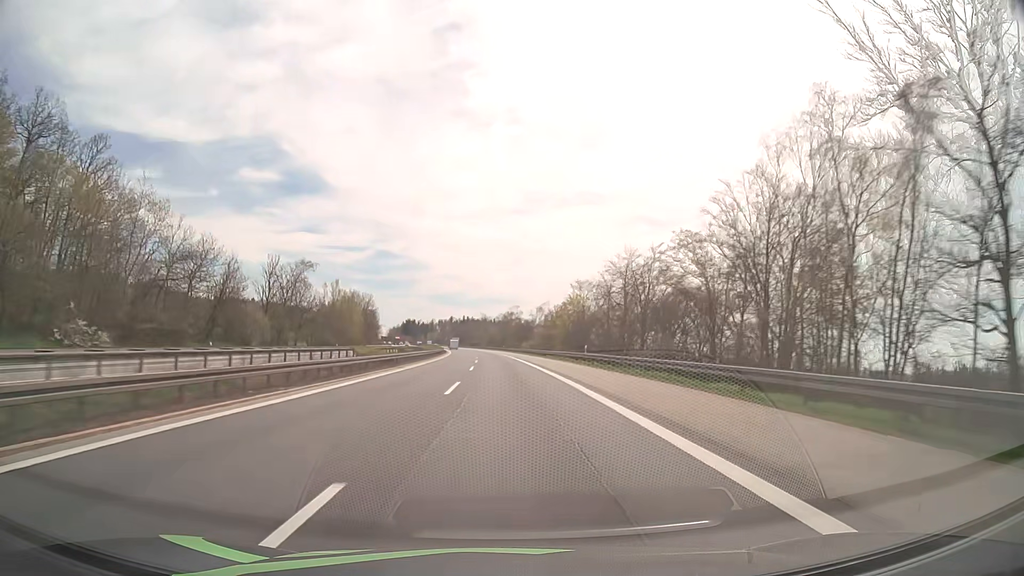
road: motorway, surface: asphalt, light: Day
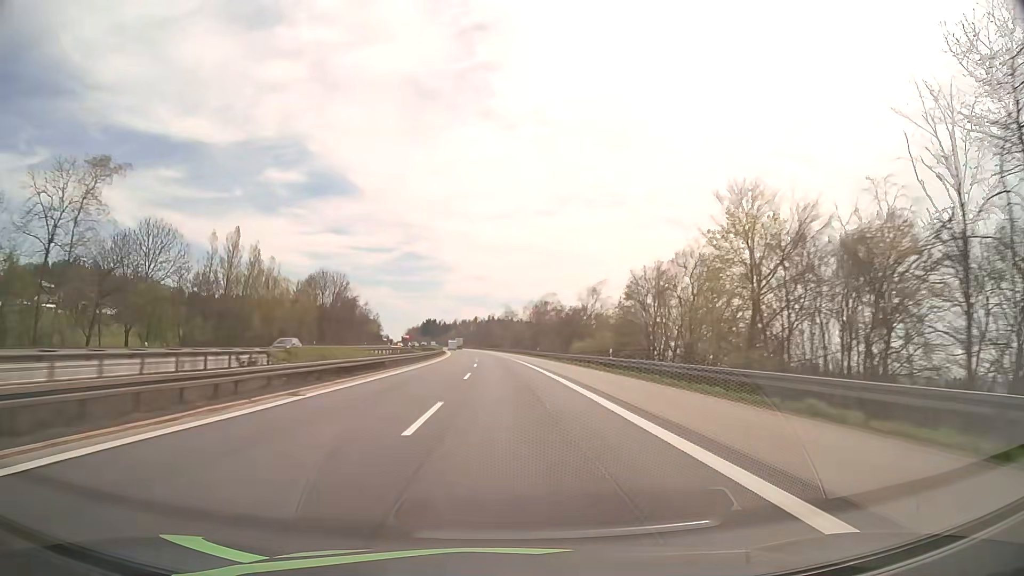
(-1.2, +62.4) m; -2°
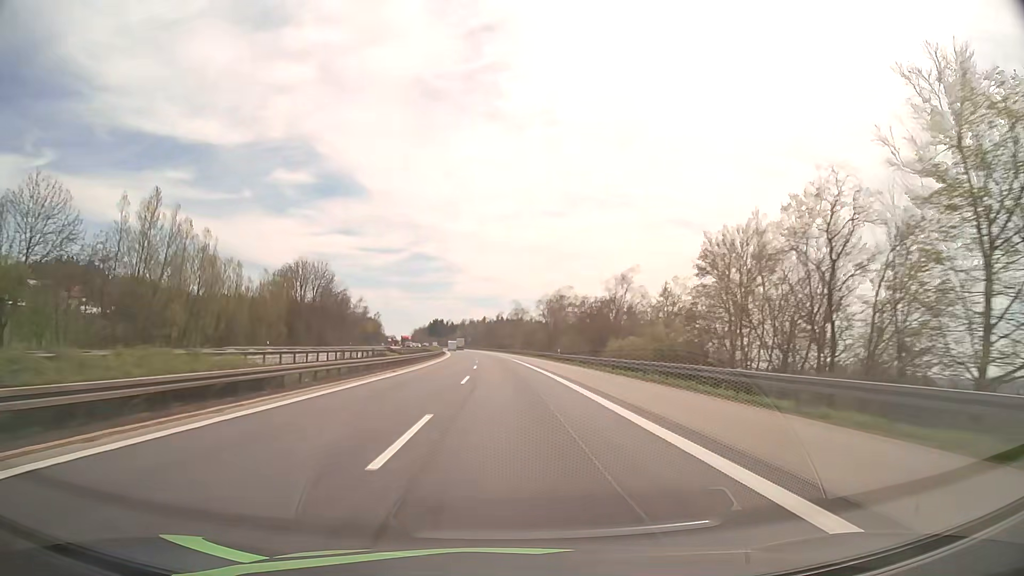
(-0.1, +20.8) m; -1°
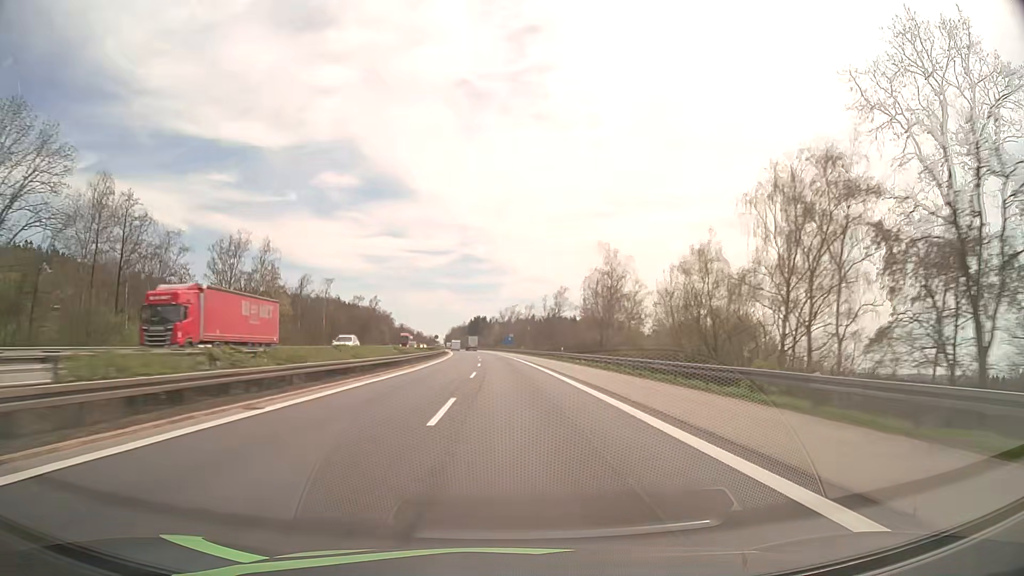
(-3.7, +104.2) m; -4°
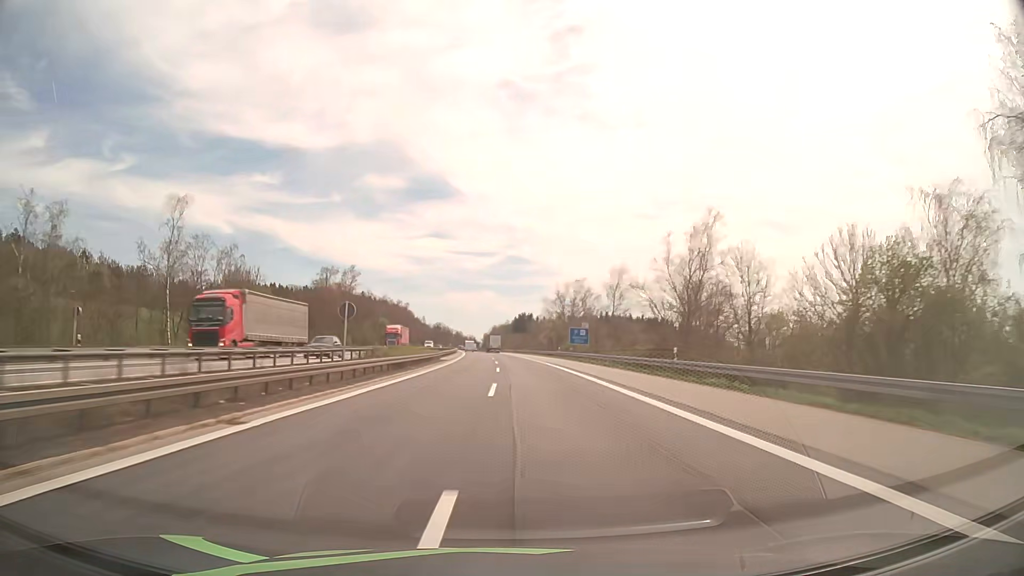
(-2.9, +83.4) m; -4°
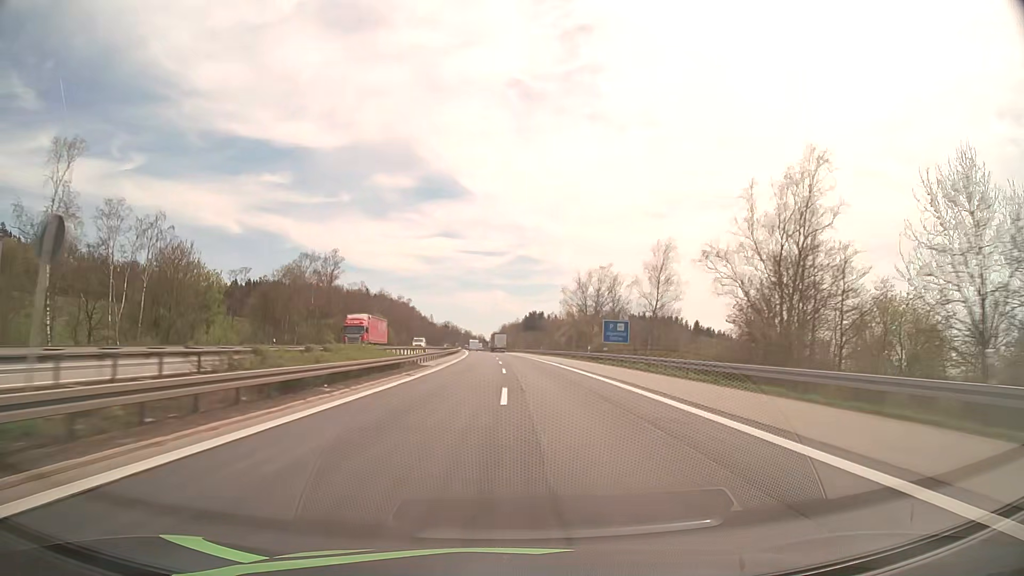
(-0.1, +20.9) m; -1°
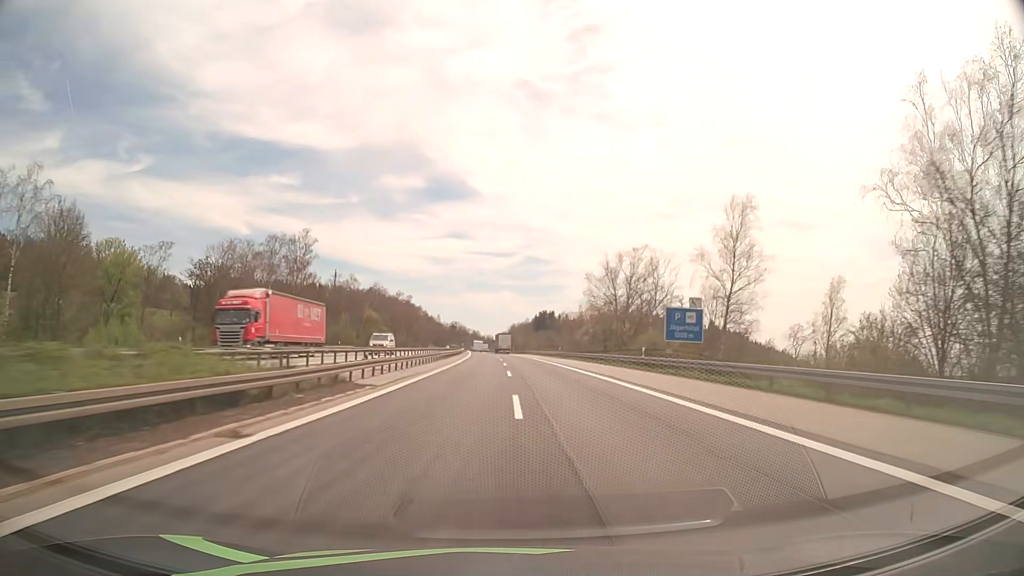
(-0.1, +20.9) m; -1°
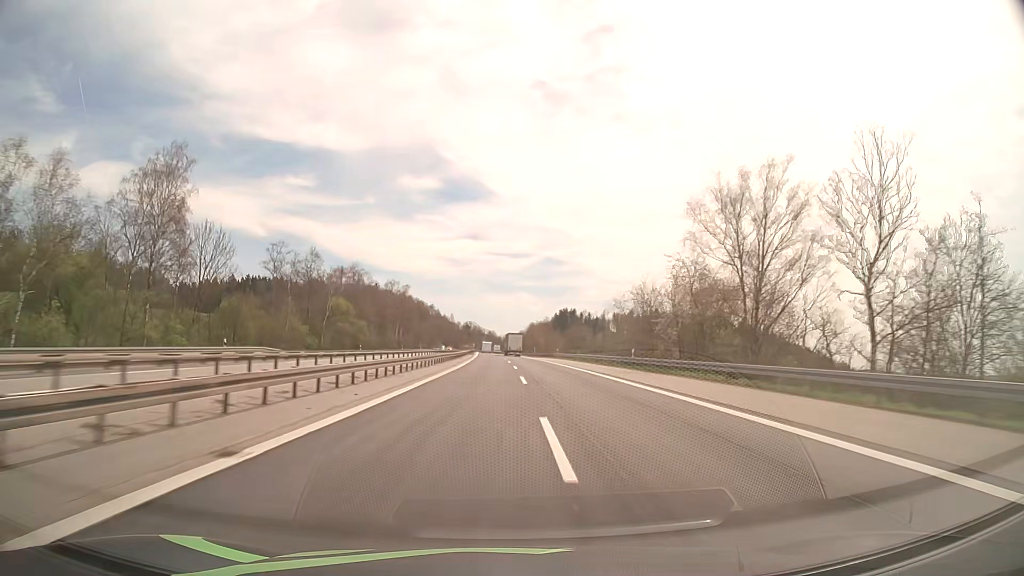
(-0.5, +41.8) m; -1°
(0, +10) (0, +20) (0, +30) (0, +40) (-1, +50) (-1, +60) (-1, +70) (-2, +80) (-2, +90) (-2, +100) m
